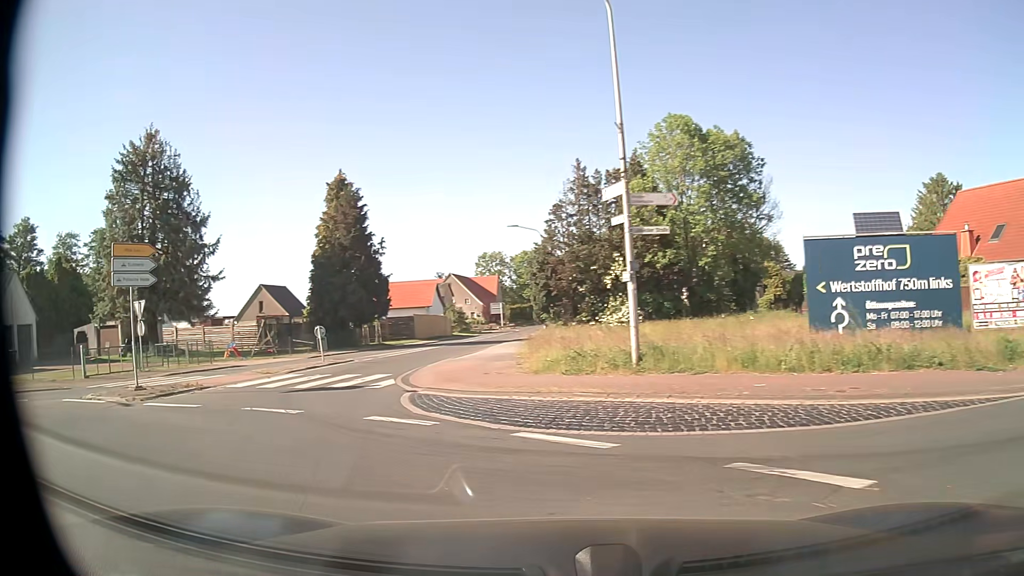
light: Day
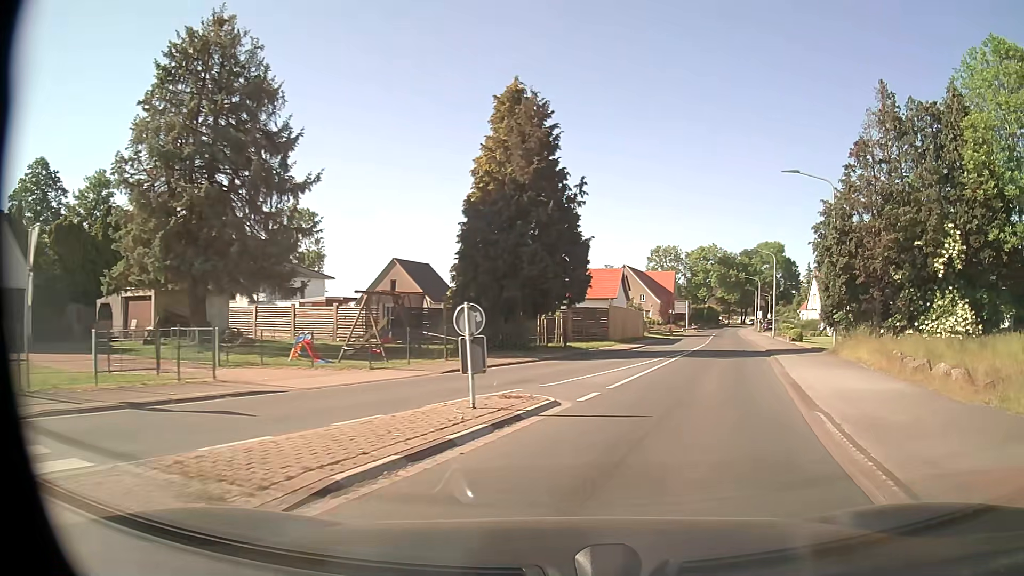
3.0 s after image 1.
(-5.8, +16.9) m; -13°
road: secondary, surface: asphalt
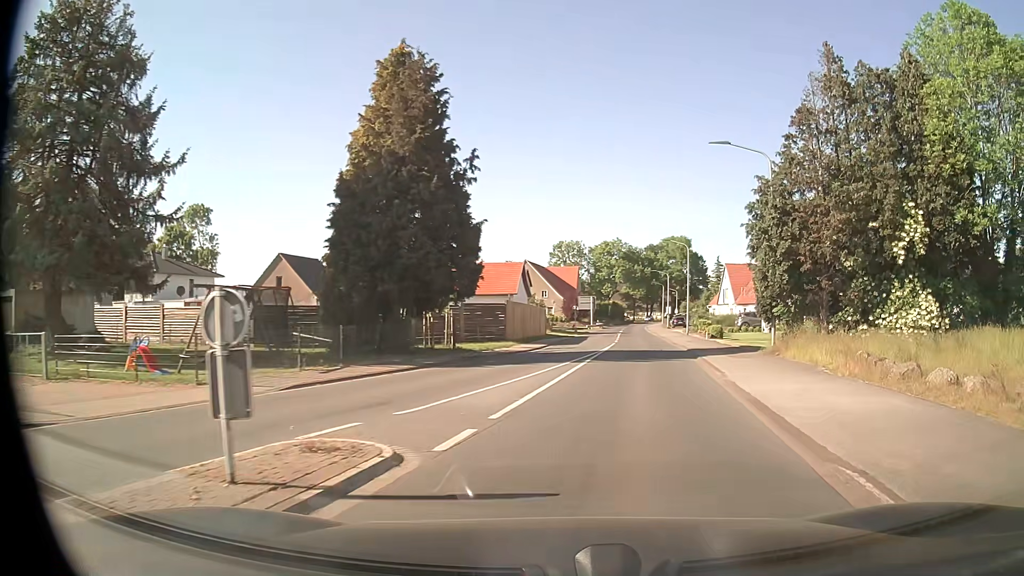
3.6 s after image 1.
(+0.4, +4.4) m; +9°
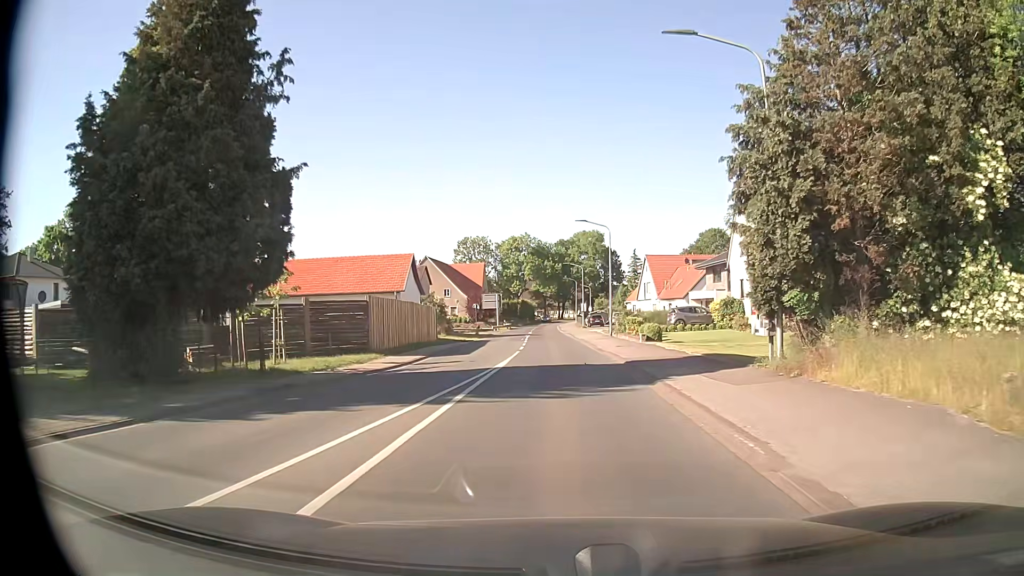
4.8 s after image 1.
(+0.8, +10.1) m; +7°
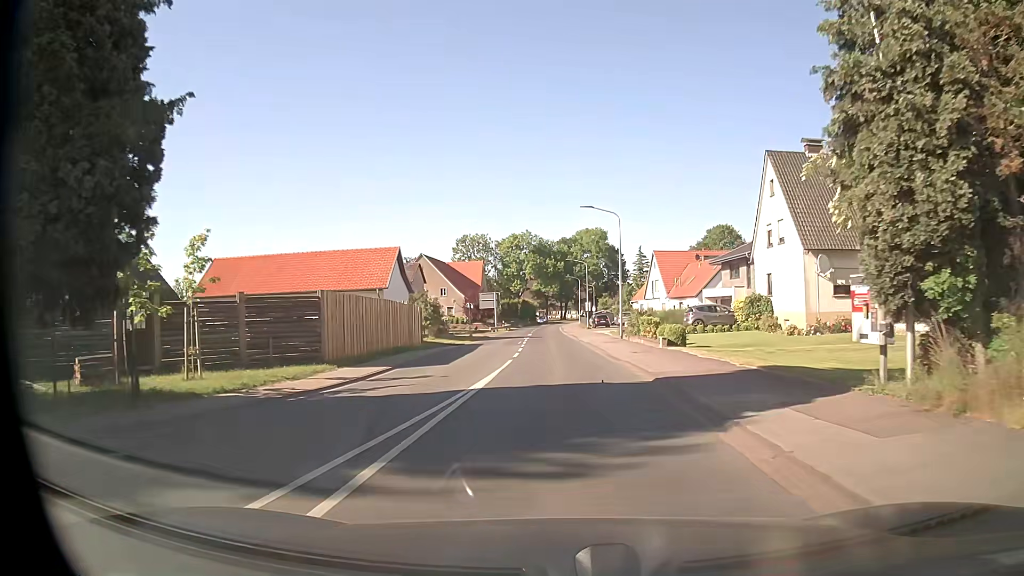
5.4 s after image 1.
(0.0, +5.8) m; -1°
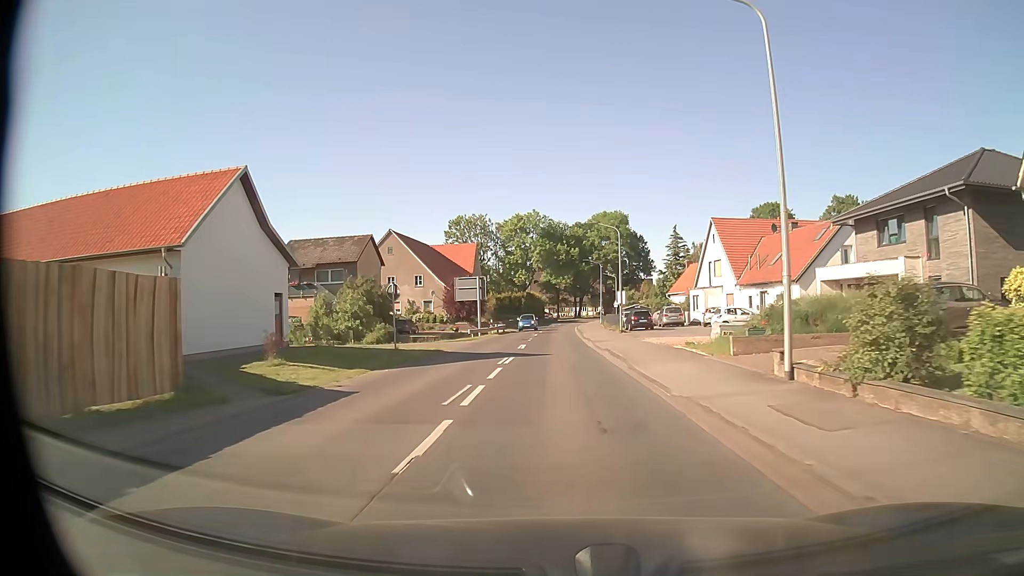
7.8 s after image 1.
(-0.2, +27.3) m; -1°
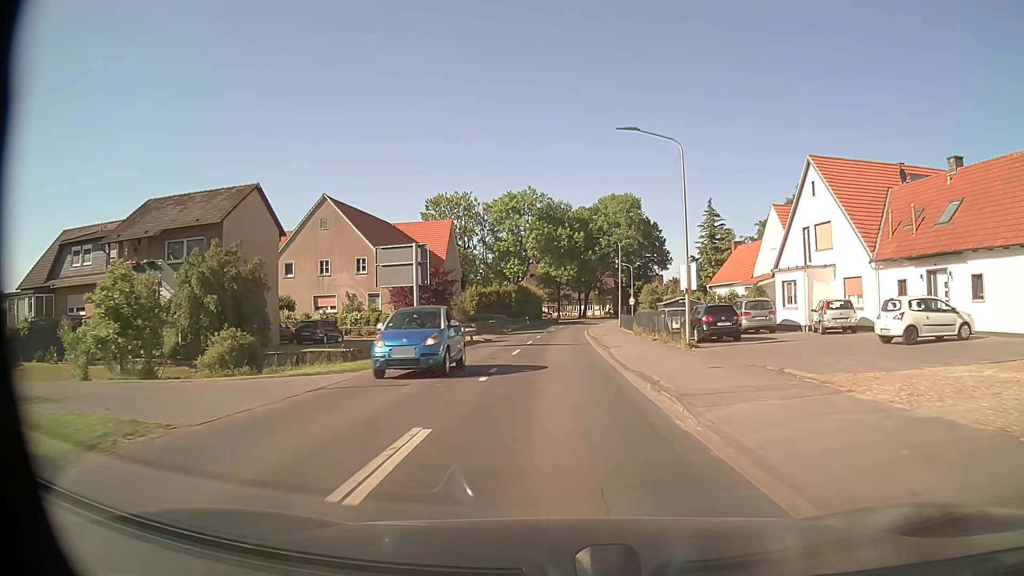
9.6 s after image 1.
(-0.1, +23.8) m; 0°
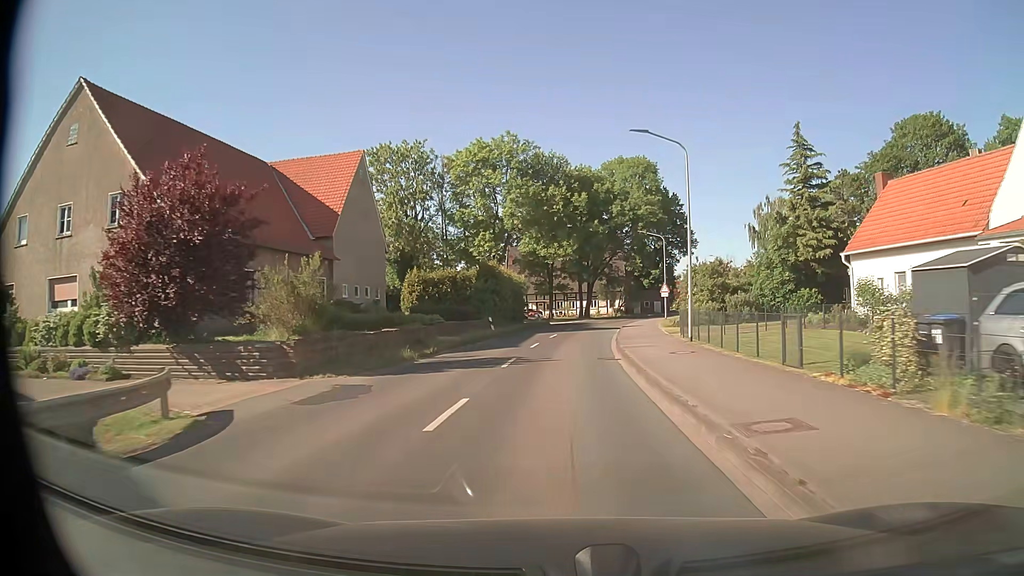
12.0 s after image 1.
(+0.4, +32.6) m; +1°
(0, +10) (0, +20) (+1, +30) (+2, +40) (+3, +50) (+5, +60) (+8, +69) (+12, +79) (+16, +87) (+21, +96) m
